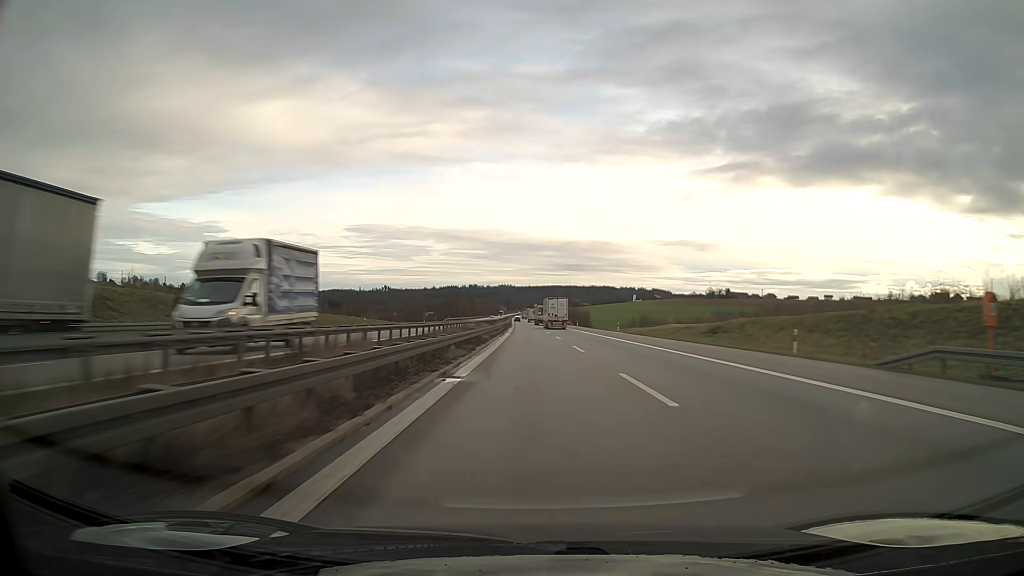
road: motorway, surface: asphalt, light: Day
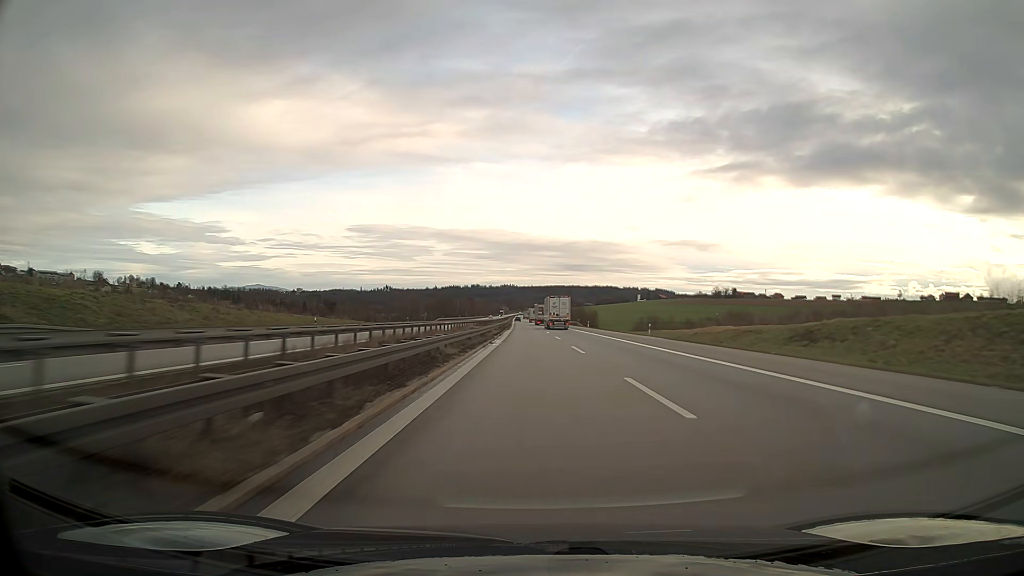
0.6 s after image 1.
(0.0, +19.0) m; 0°
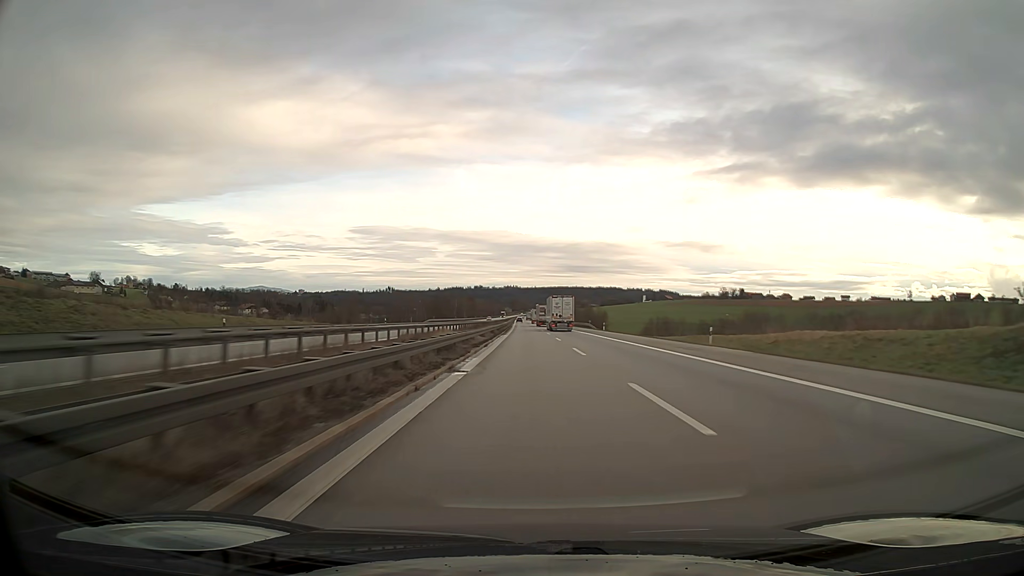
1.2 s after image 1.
(0.0, +19.0) m; 0°
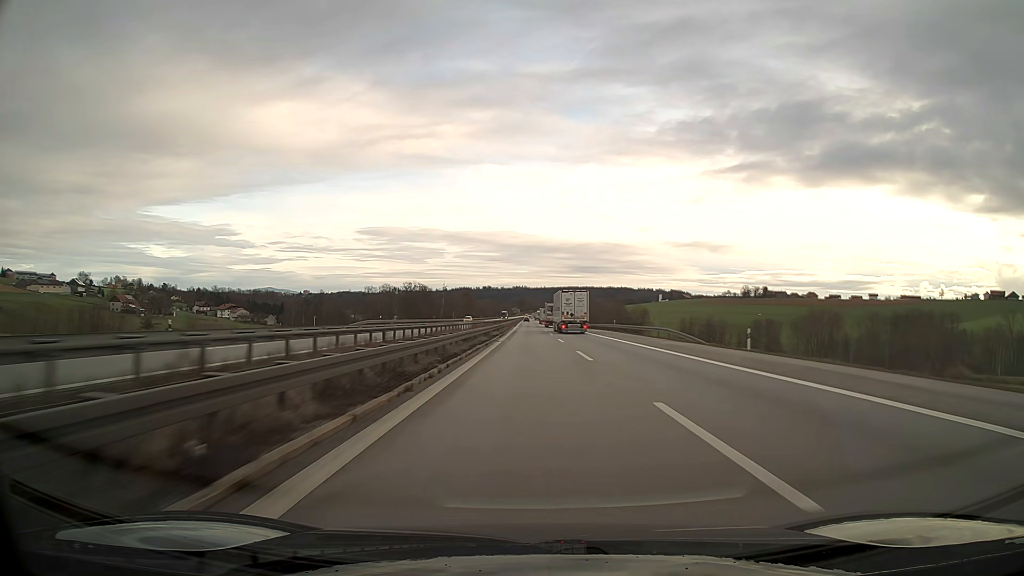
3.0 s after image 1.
(-0.4, +57.0) m; -1°
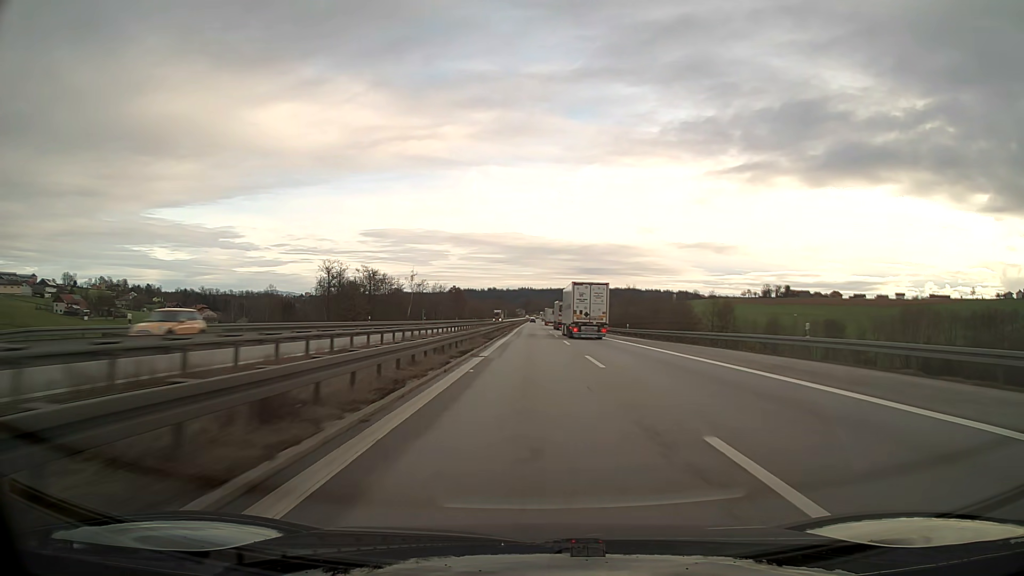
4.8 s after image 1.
(-0.3, +57.0) m; 0°
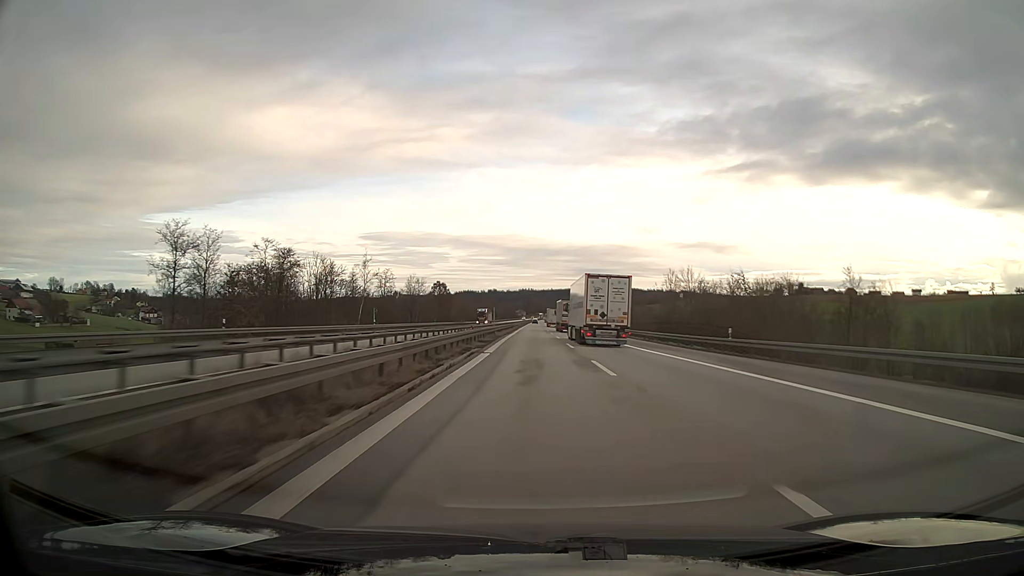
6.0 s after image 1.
(0.0, +38.0) m; 0°
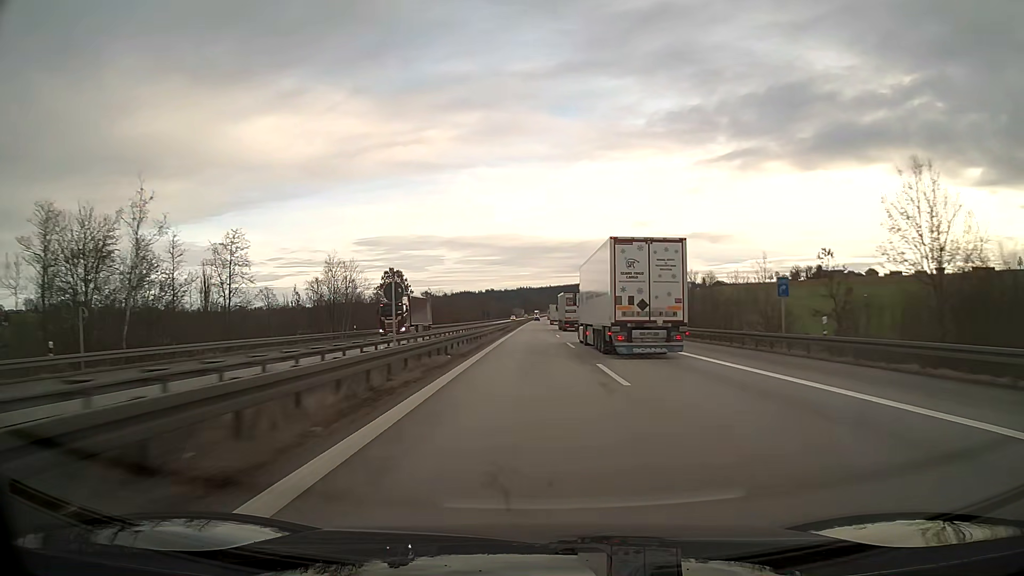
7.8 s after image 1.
(0.0, +57.0) m; 0°
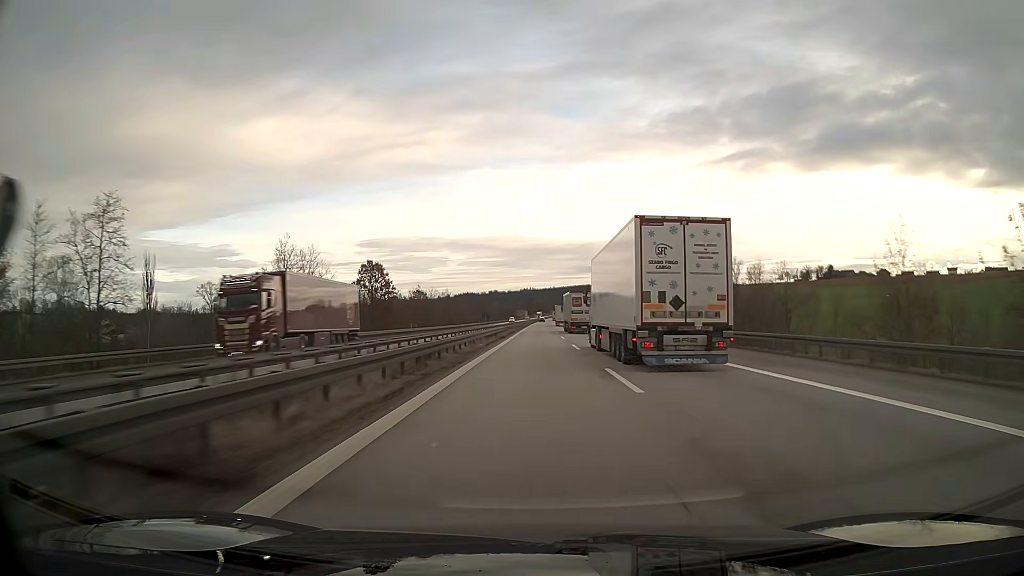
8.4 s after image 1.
(0.0, +19.0) m; 0°
